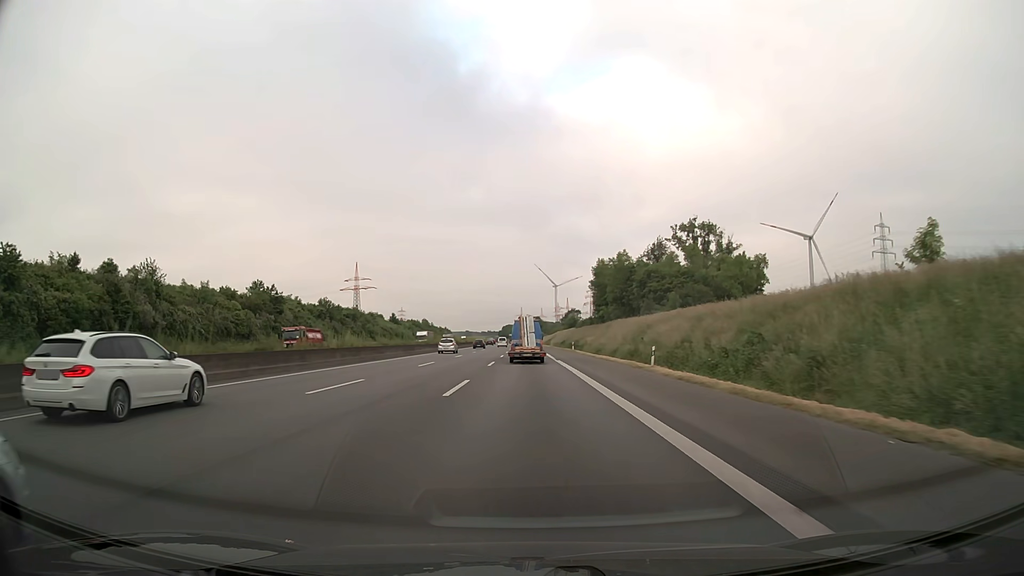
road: motorway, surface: asphalt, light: Day
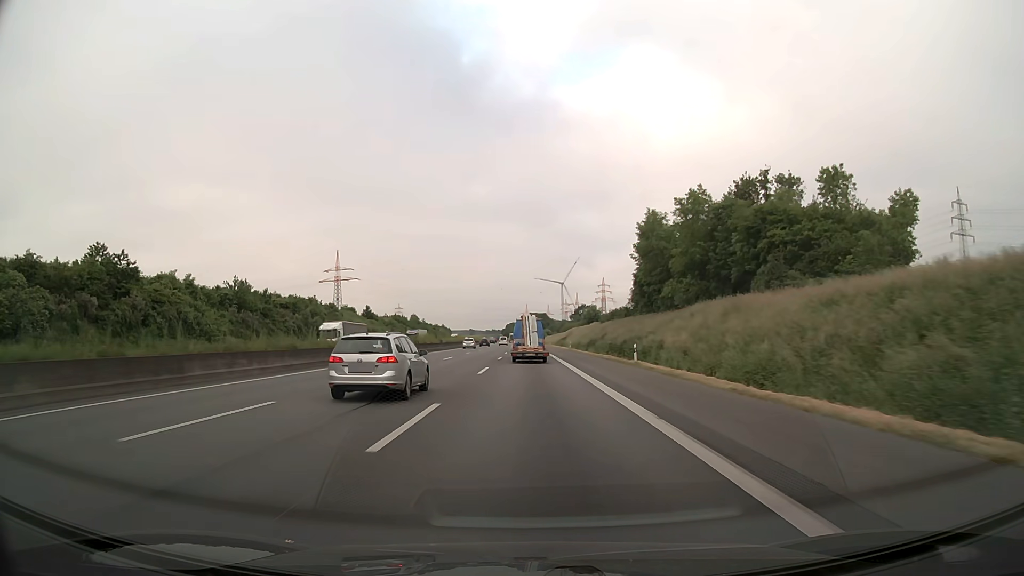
(-0.2, +44.7) m; 0°
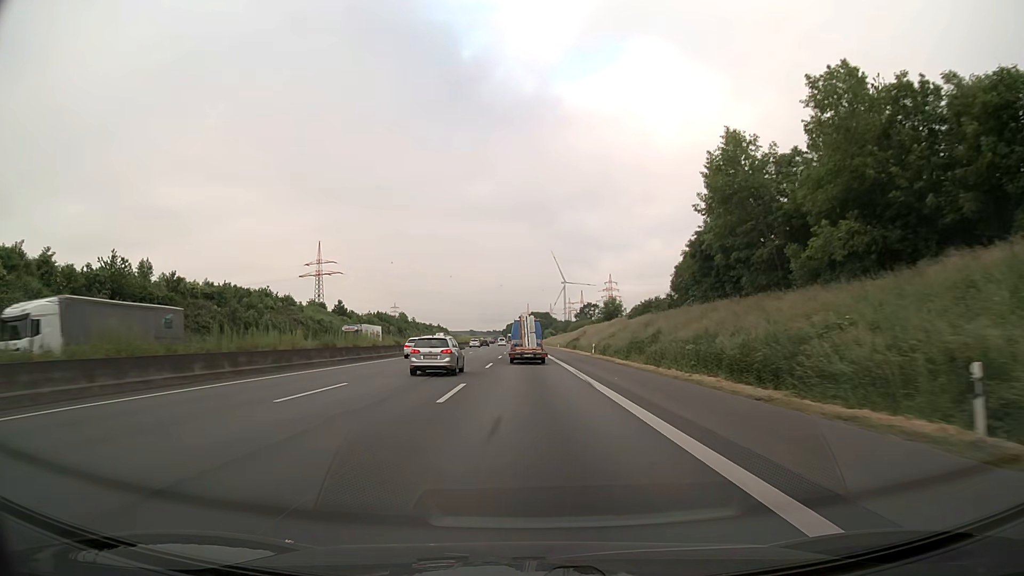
(-0.1, +29.7) m; 0°
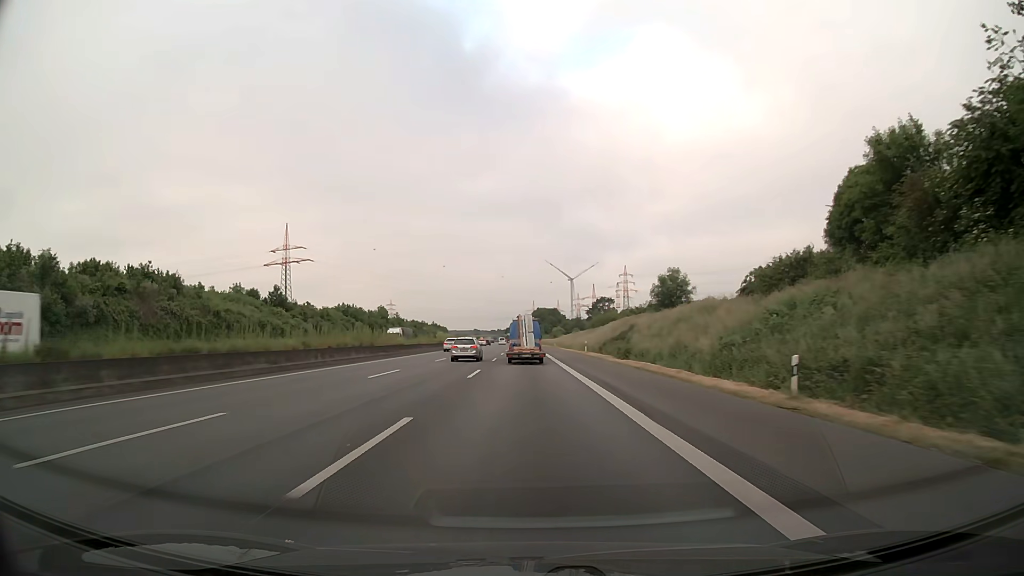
(-0.1, +44.3) m; -1°
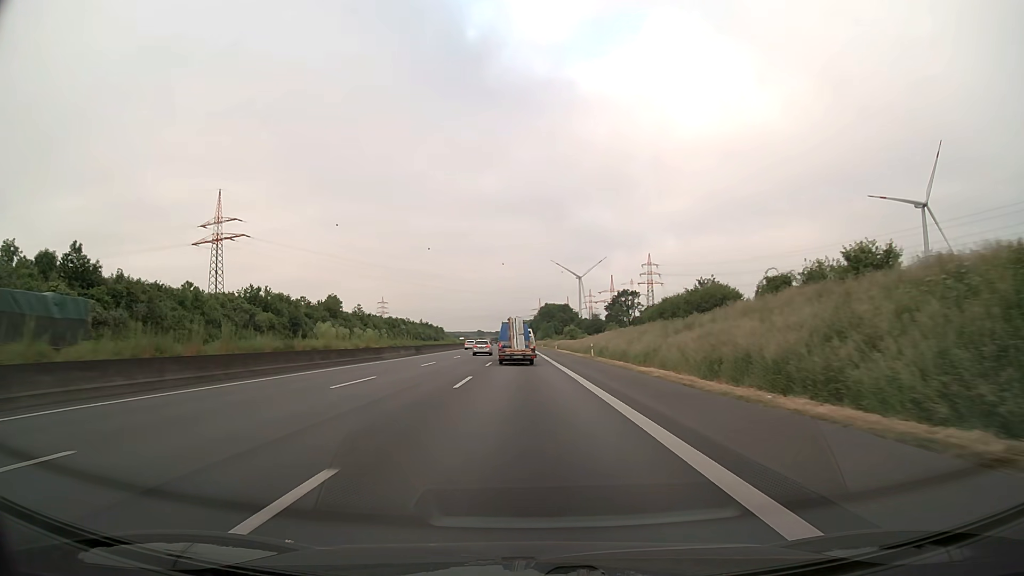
(-0.2, +58.8) m; 0°
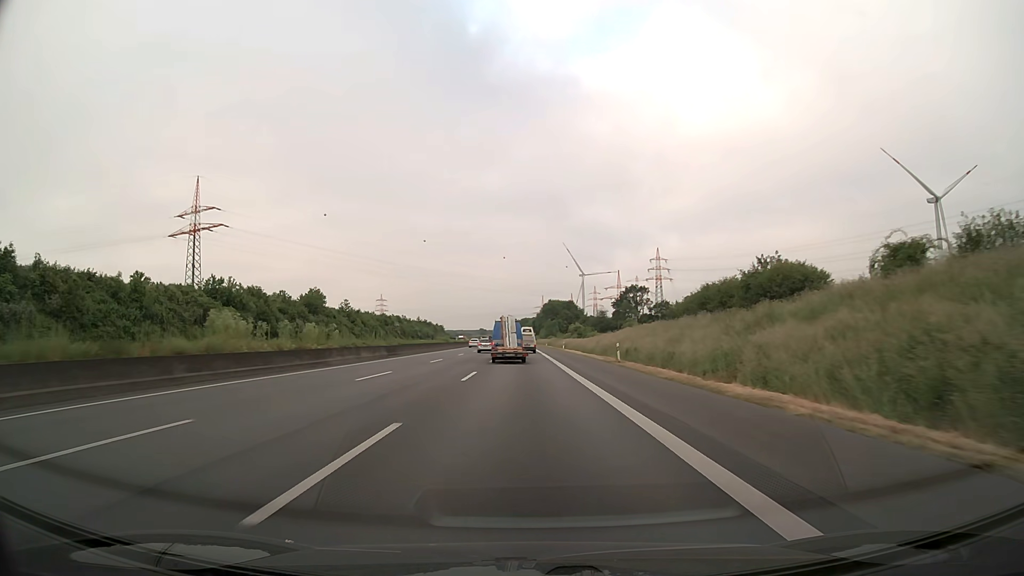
(0.0, +14.7) m; 0°
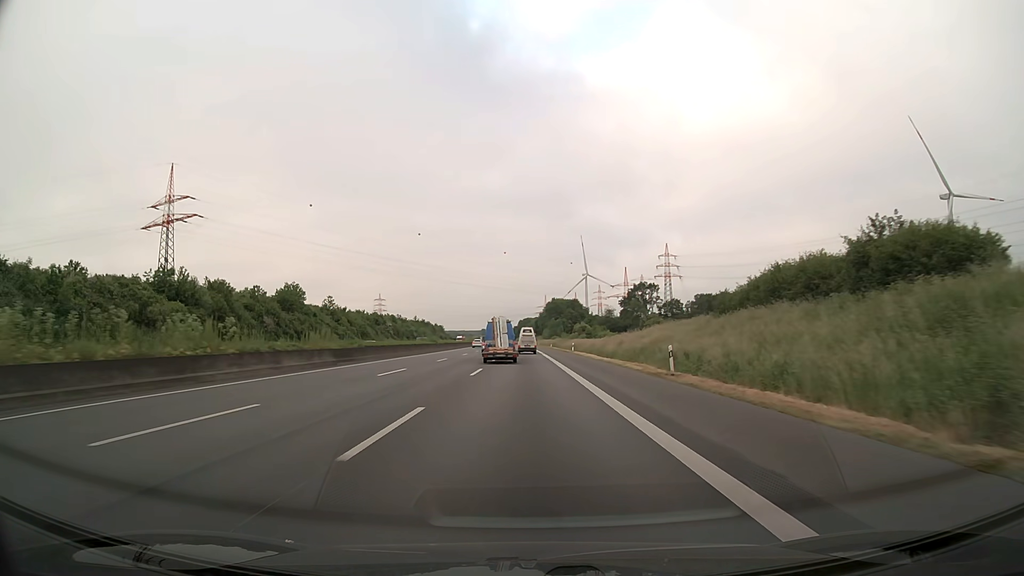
(0.0, +14.8) m; 0°
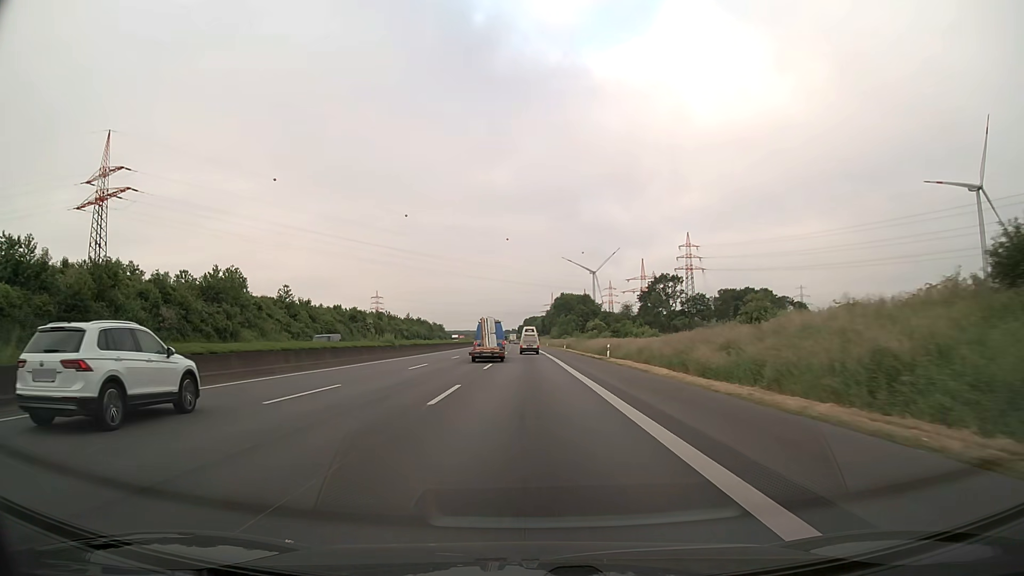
(-0.1, +29.8) m; 0°
(0, +10) (0, +20) (0, +30) (0, +40) (0, +50) (0, +60) (-1, +70) (-1, +80) (-1, +90) (-1, +100) m
